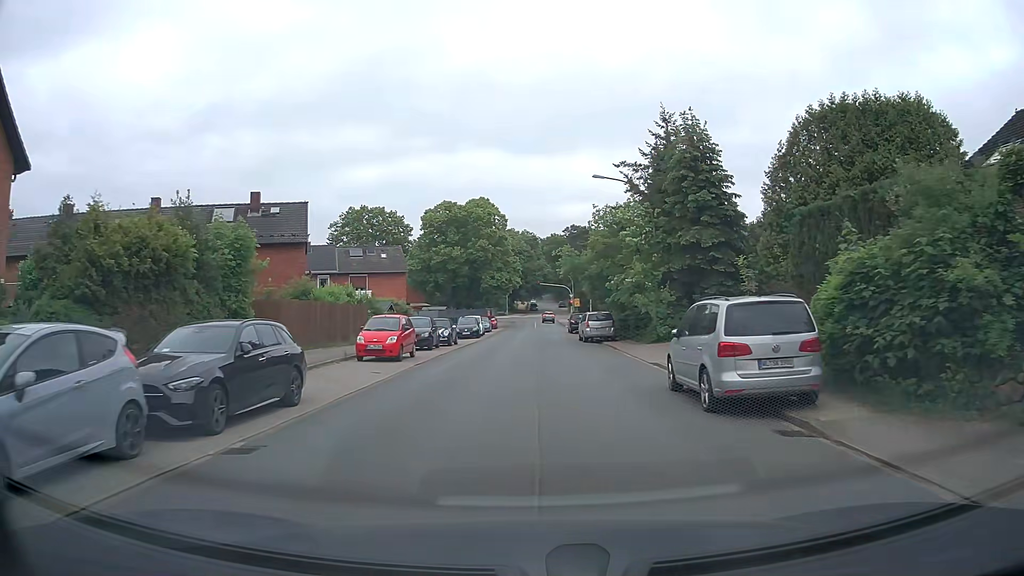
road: unclassified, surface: asphalt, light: Day
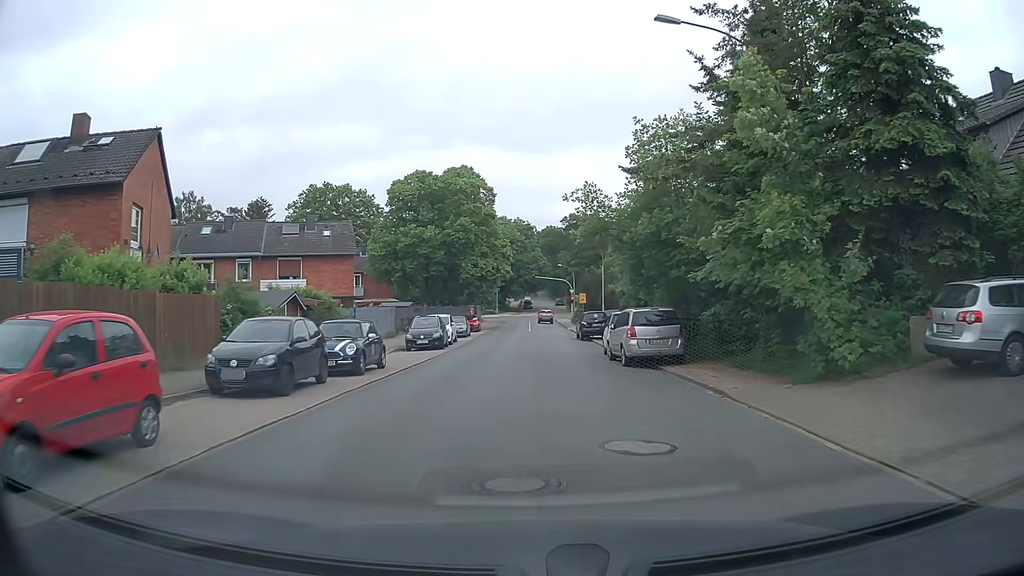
(+0.2, +17.3) m; +1°
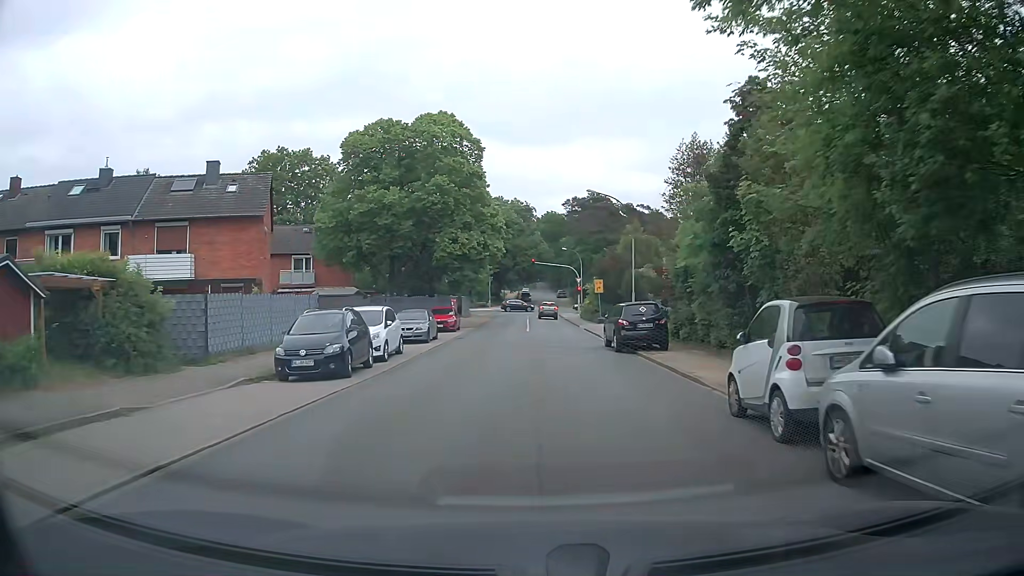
(0.0, +16.4) m; 0°
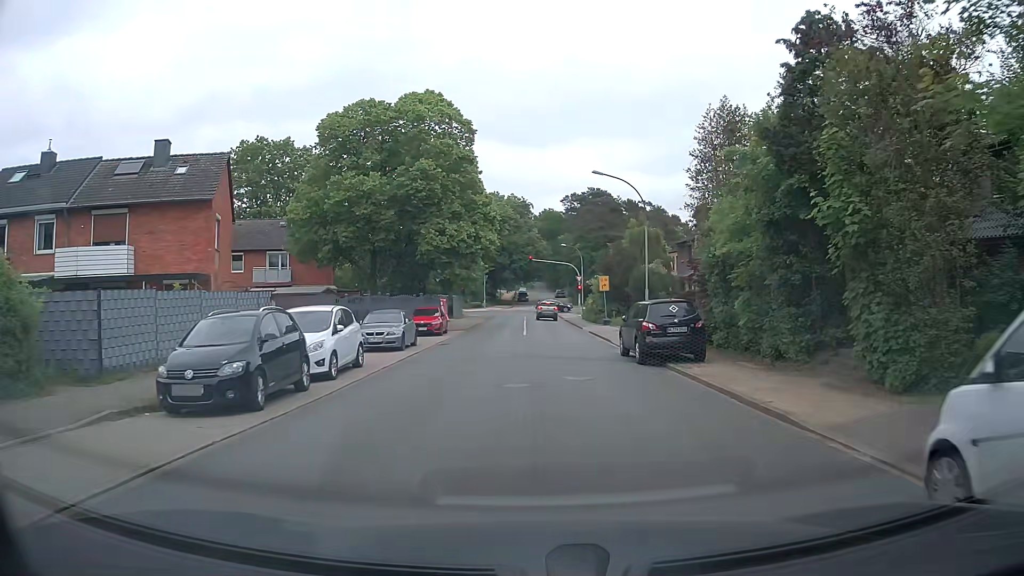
(0.0, +5.2) m; 0°
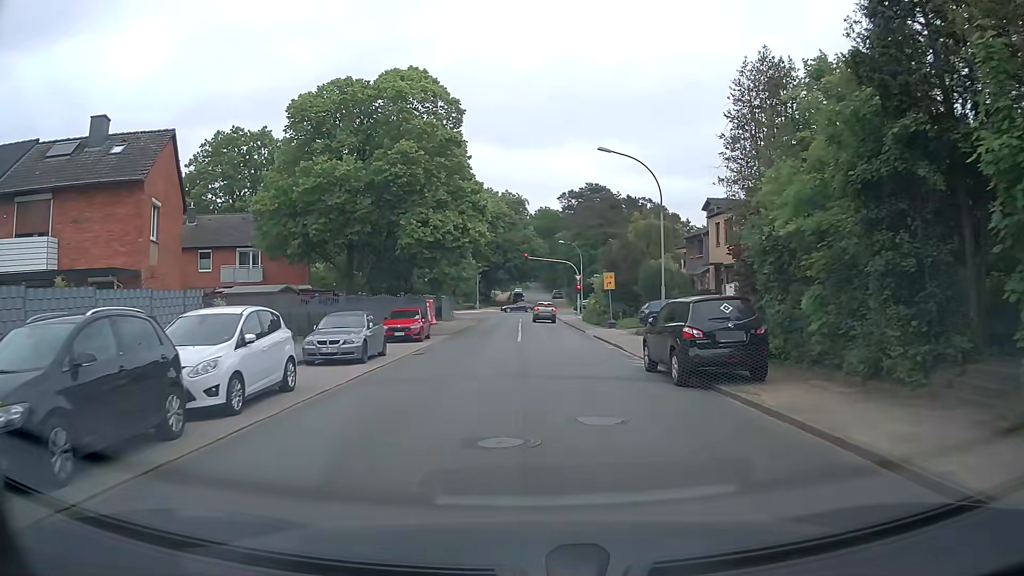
(0.0, +5.0) m; 0°
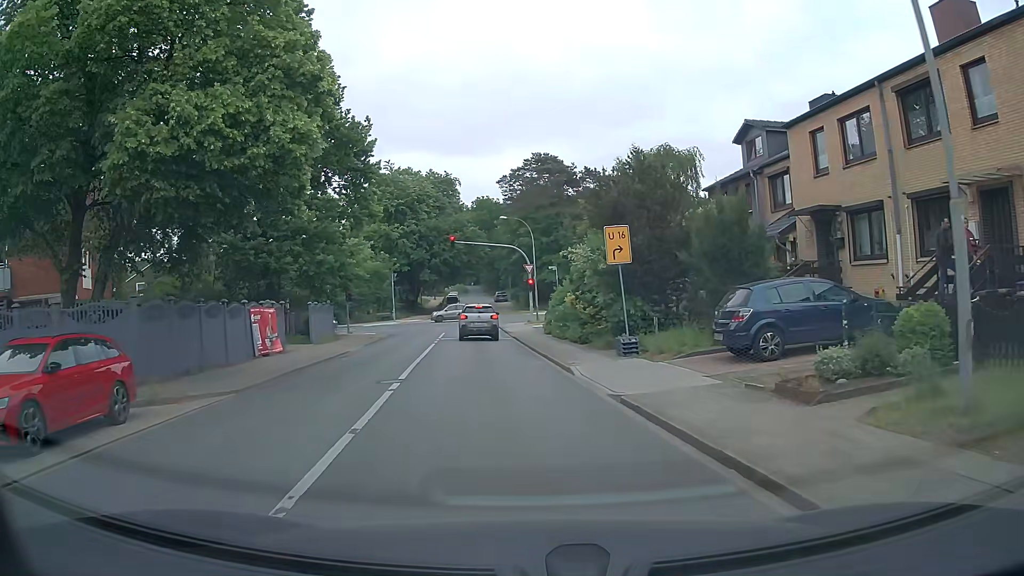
(+1.0, +22.0) m; +6°
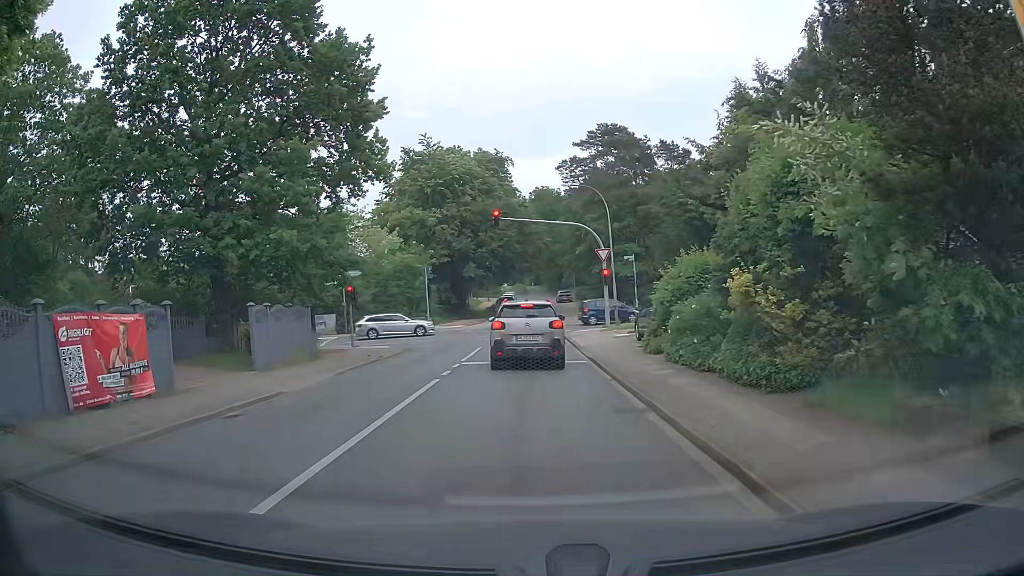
(-0.7, +13.3) m; -6°
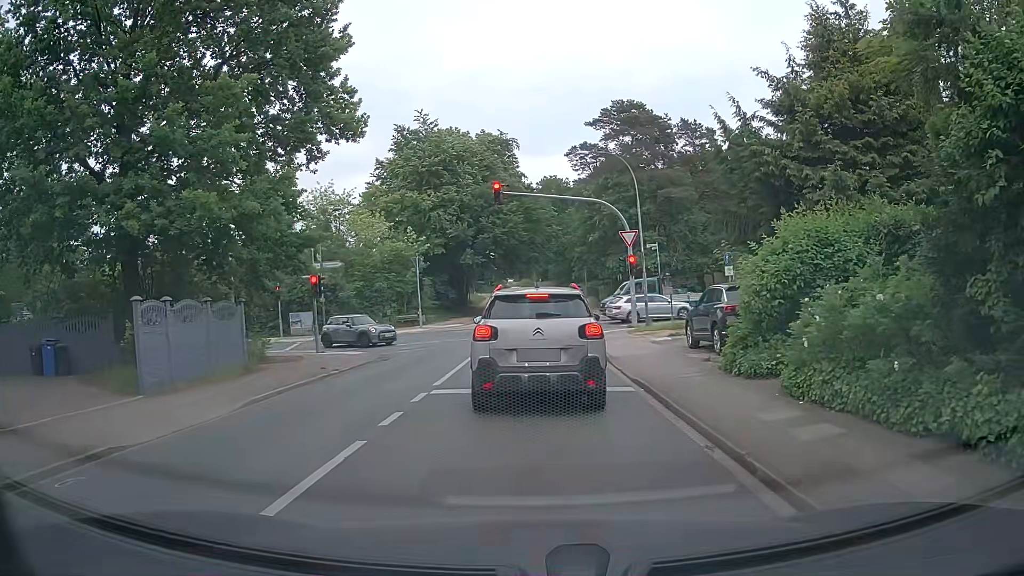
(-0.1, +6.7) m; -2°
